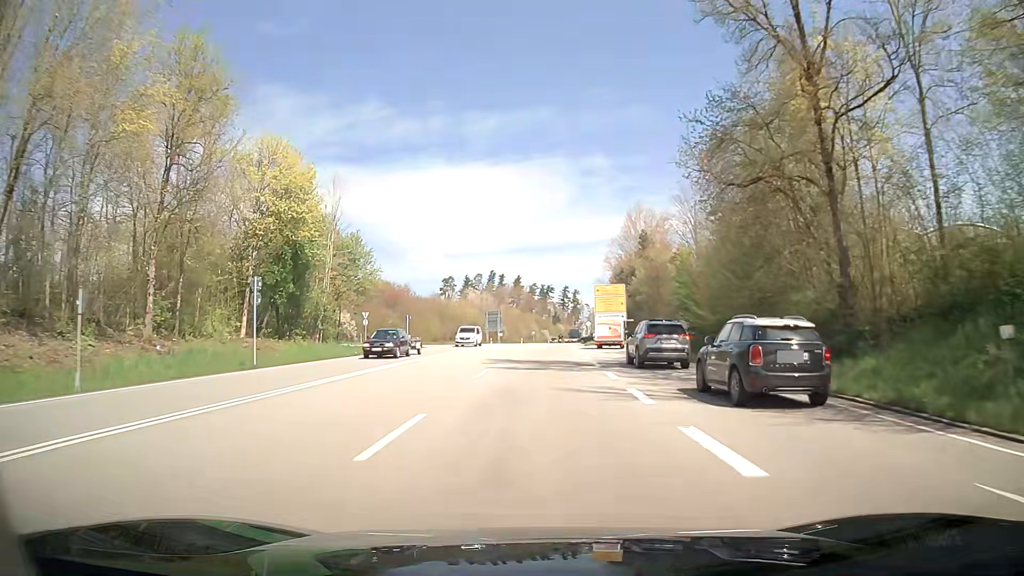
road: primary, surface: asphalt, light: Day
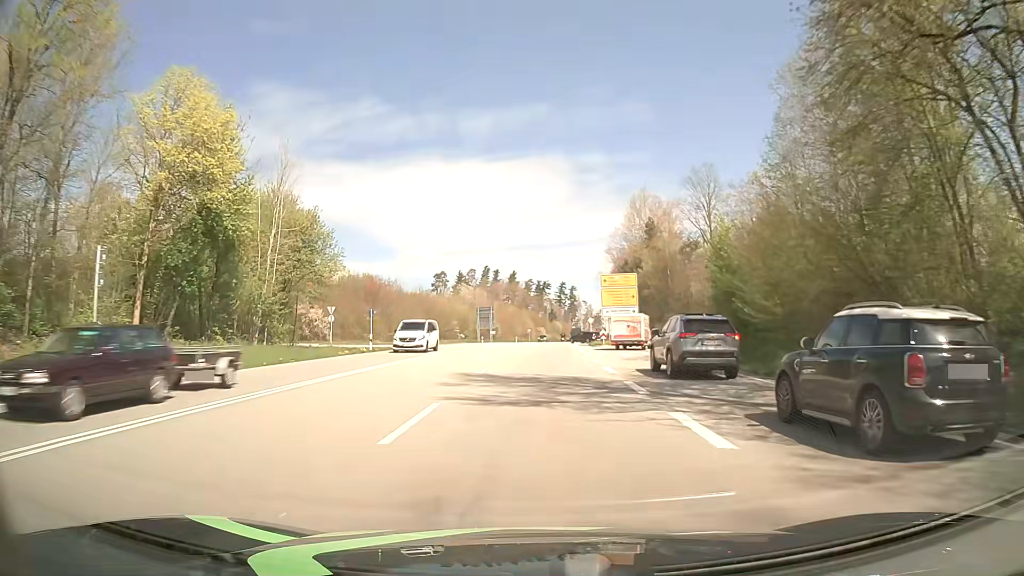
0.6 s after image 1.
(+0.2, +11.1) m; +2°
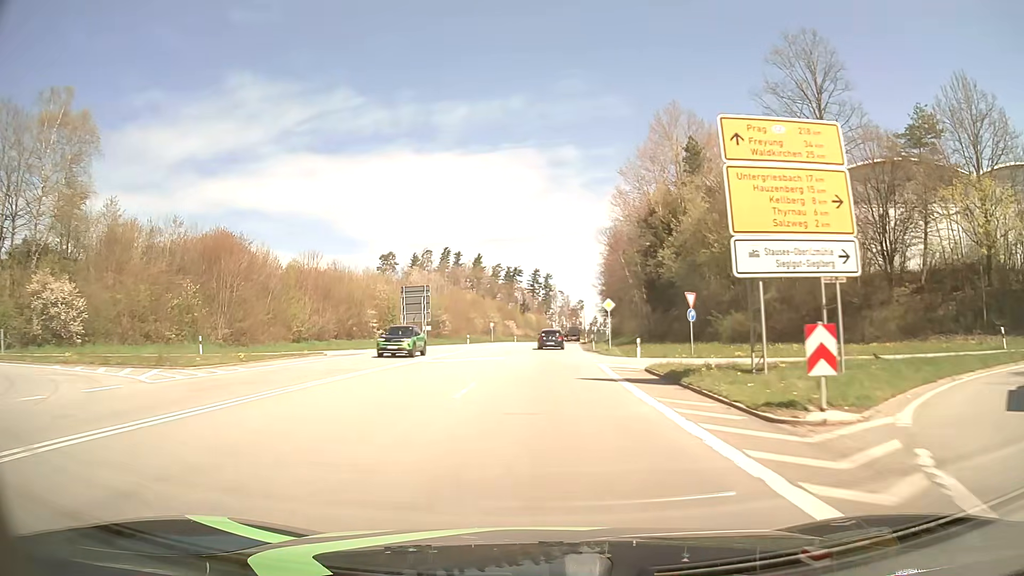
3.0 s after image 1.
(+0.7, +46.4) m; +2°
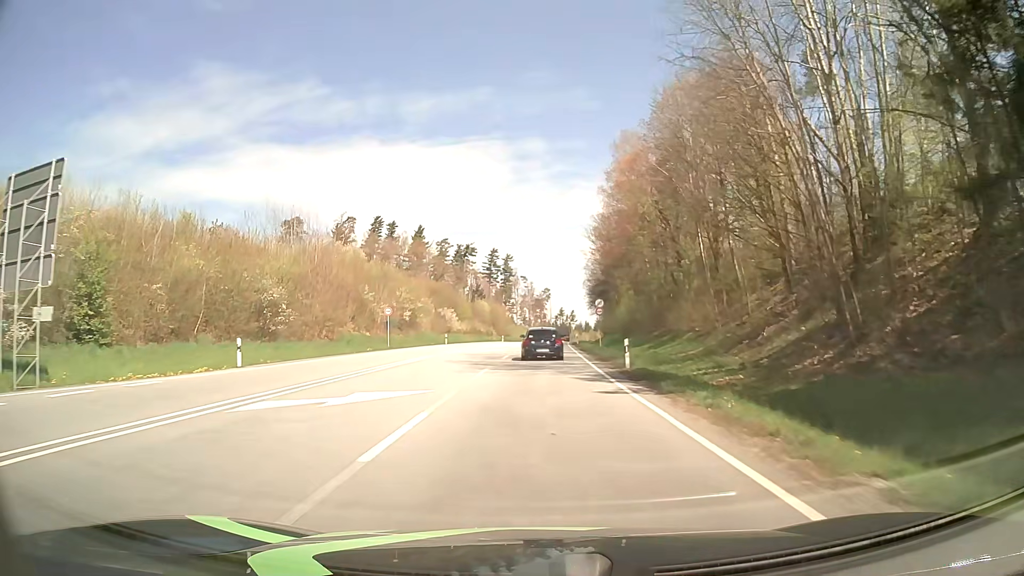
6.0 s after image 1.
(+1.3, +54.1) m; +3°
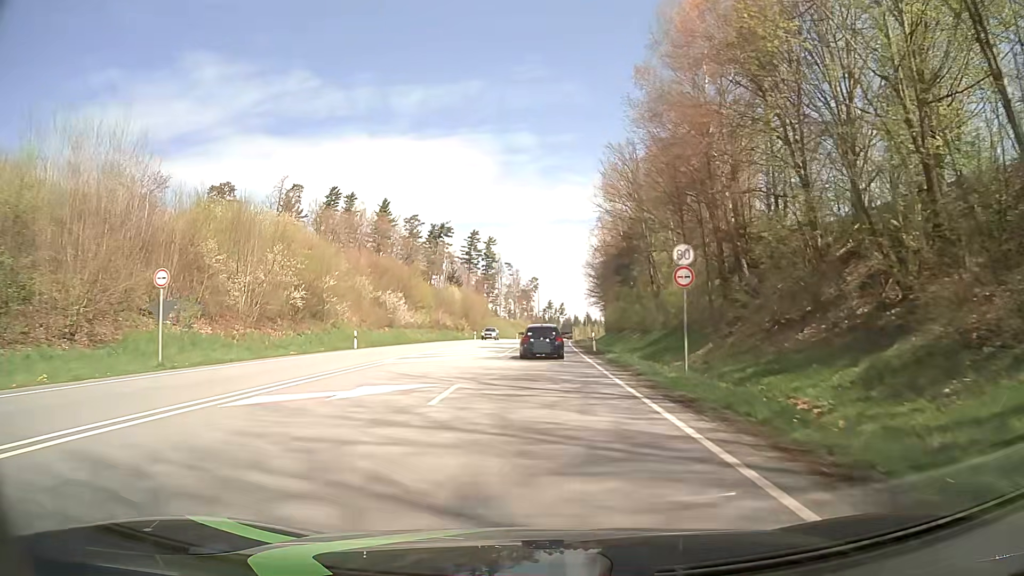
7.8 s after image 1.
(+0.2, +31.6) m; +1°
(0, +10) (0, +20) (0, +30) (+1, +40) (+1, +50) (+1, +60) (+2, +70) (+2, +80) (+3, +90) (+4, +100) m
